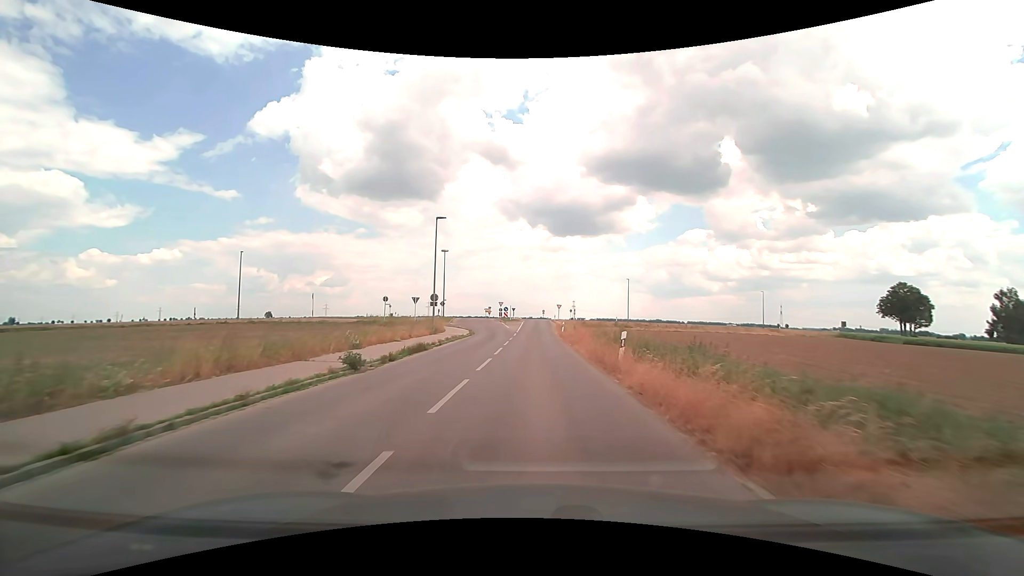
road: unclassified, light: Day
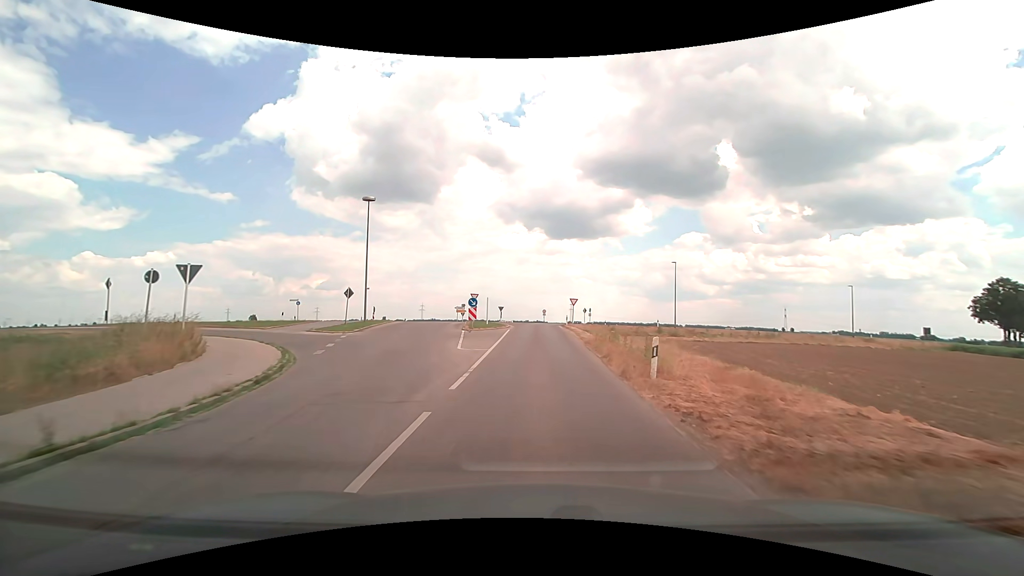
(-0.2, +34.6) m; +1°
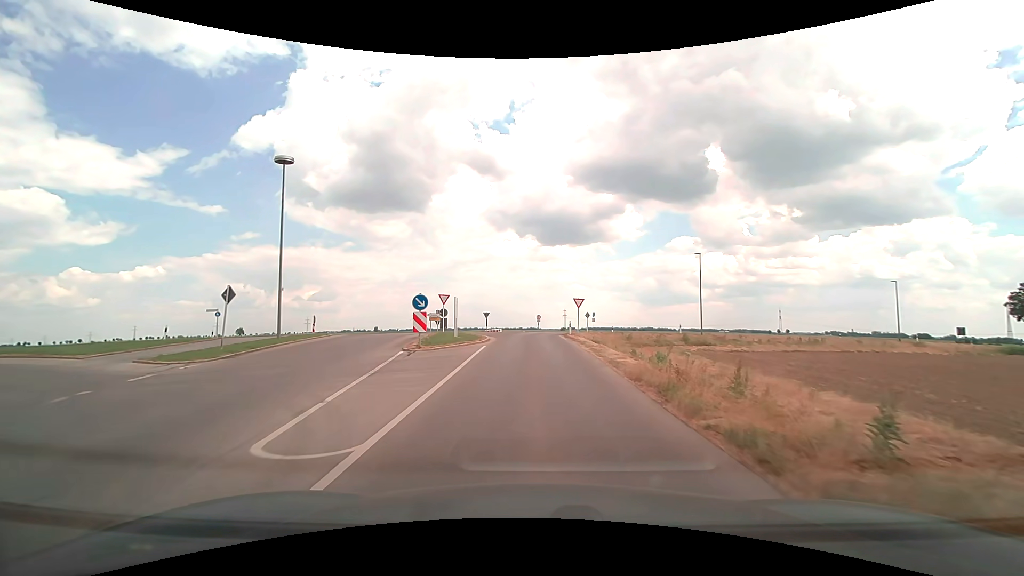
(0.0, +12.8) m; +1°
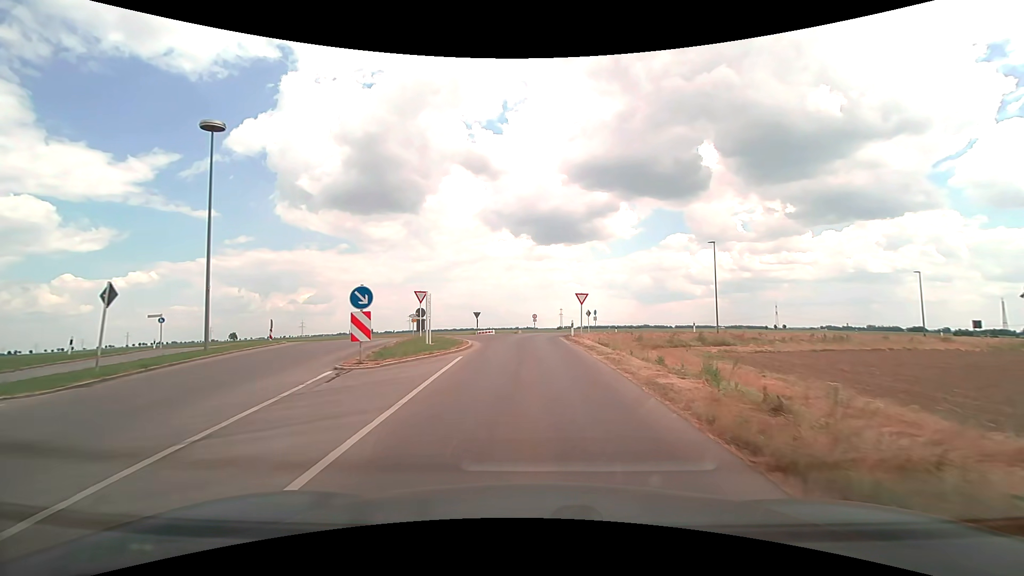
(0.0, +5.7) m; 0°
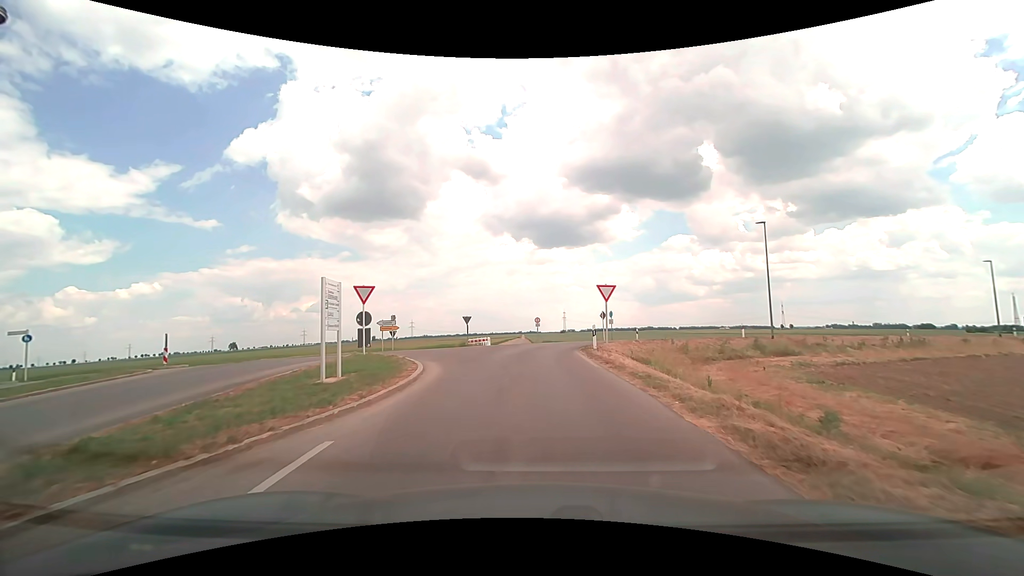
(0.0, +9.8) m; 0°
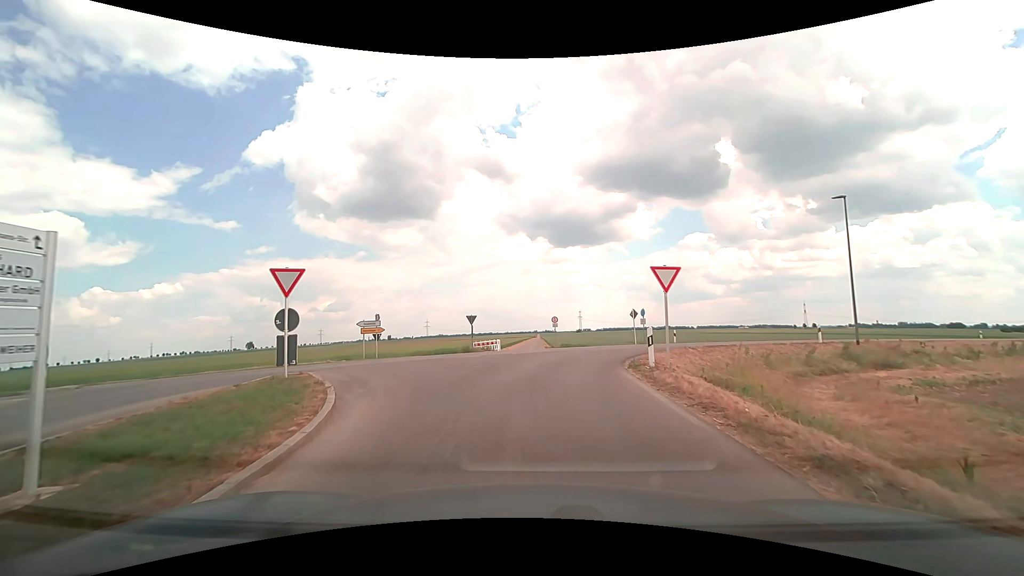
(-0.1, +6.9) m; -2°
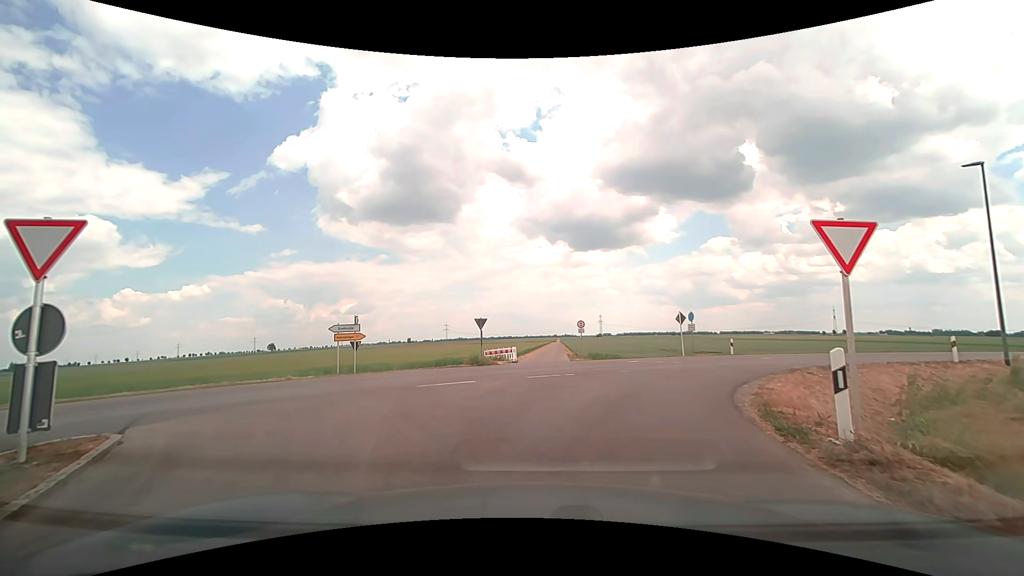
(-0.2, +6.8) m; -2°
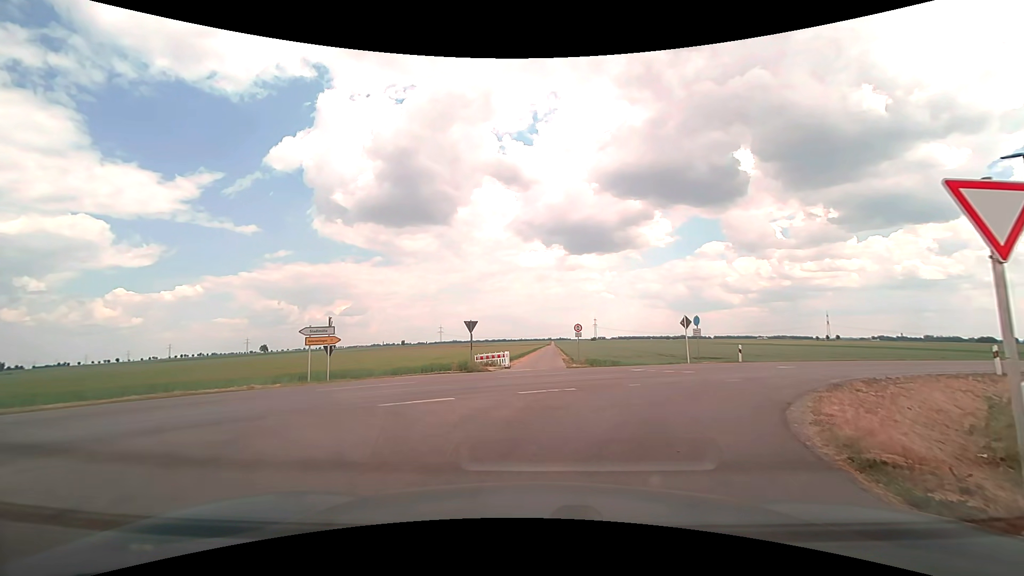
(0.0, +2.4) m; -1°
(+1, +10) (+7, +18) (+15, +24) (+24, +29) (+33, +33) (+42, +38) (+50, +43) (+59, +48) (+68, +53) (+77, +57) m
